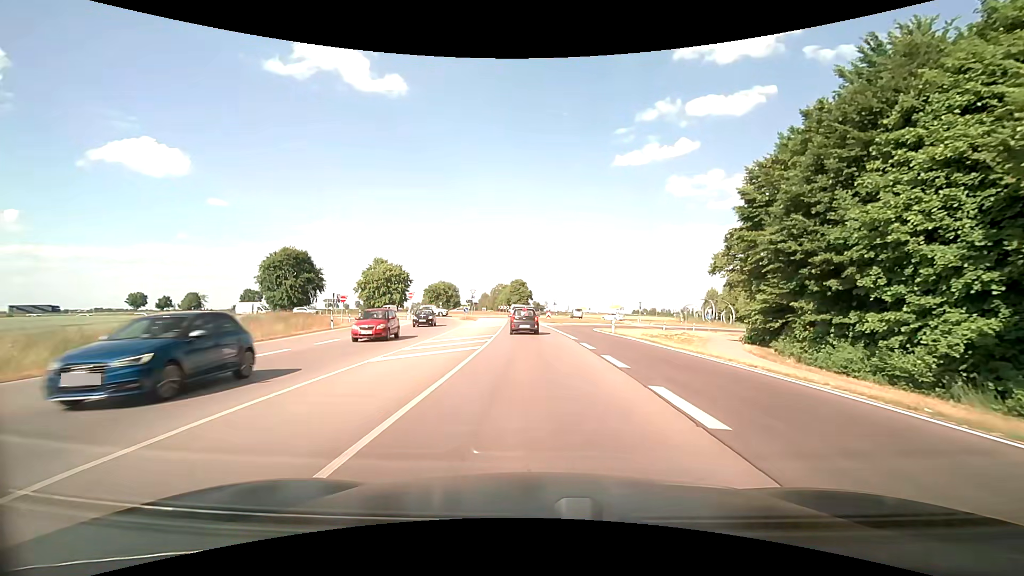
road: secondary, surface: asphalt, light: Day
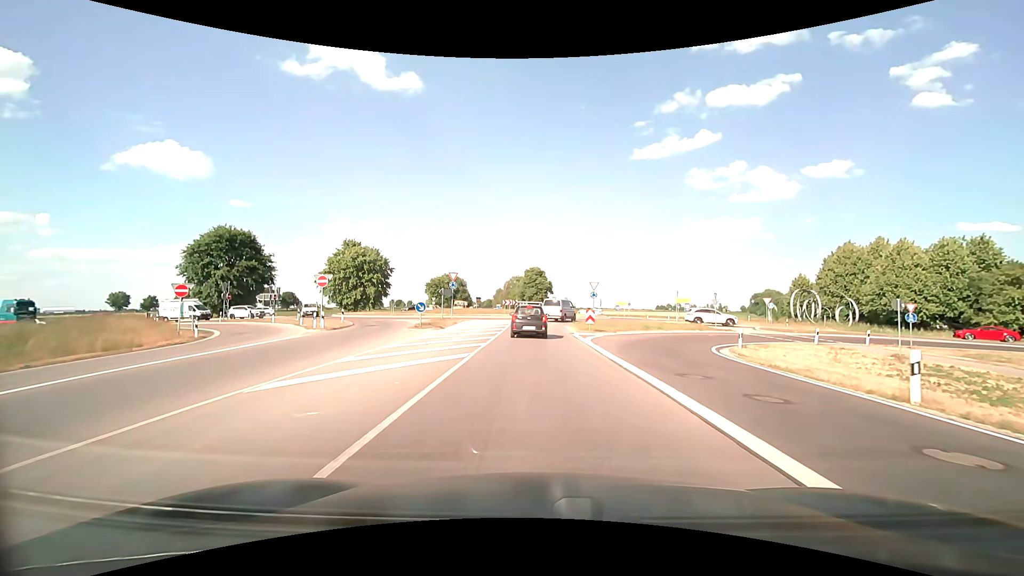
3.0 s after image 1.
(-0.6, +29.2) m; -2°
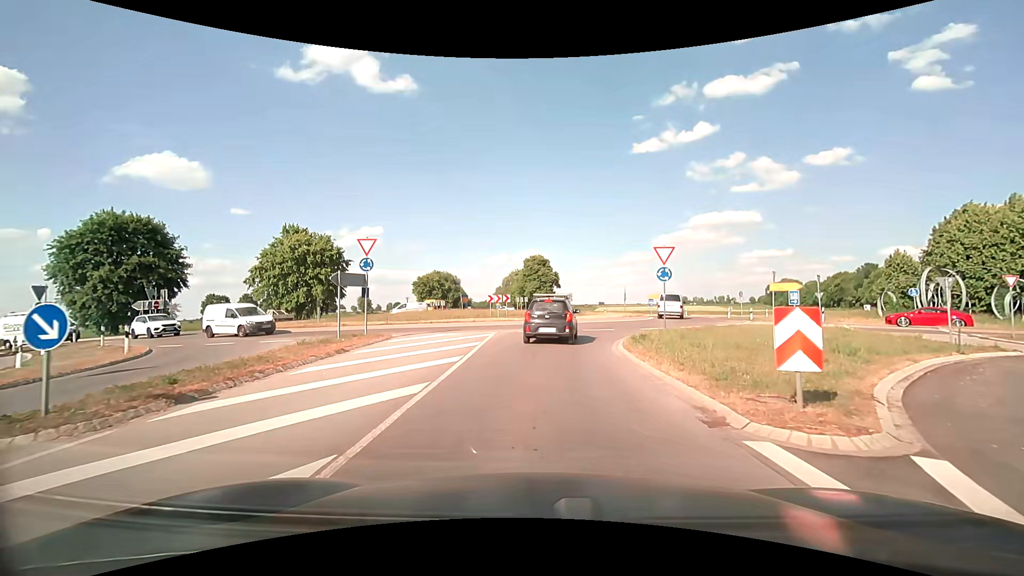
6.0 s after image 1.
(-0.3, +21.5) m; -1°
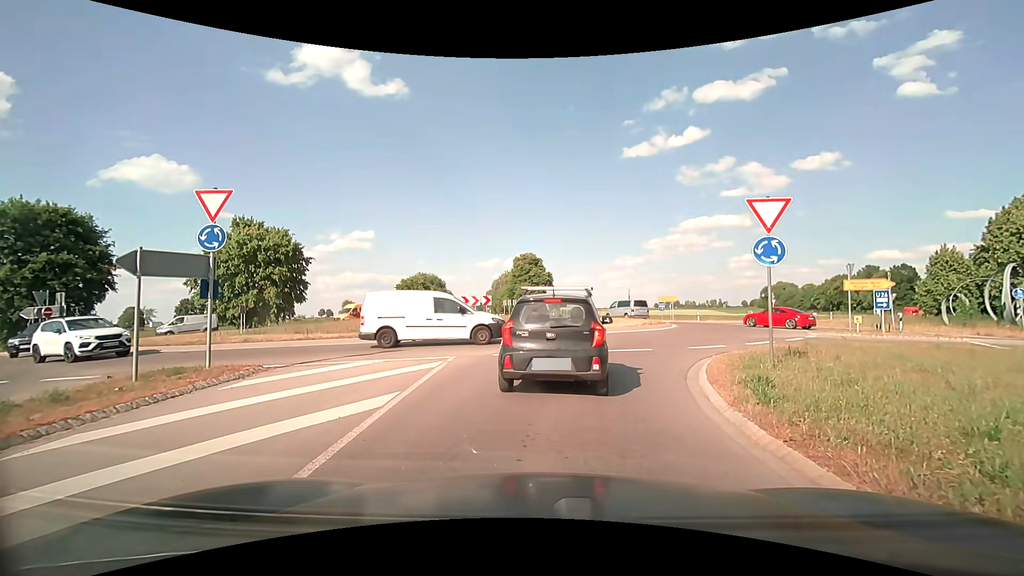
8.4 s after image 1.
(+0.1, +8.6) m; +2°
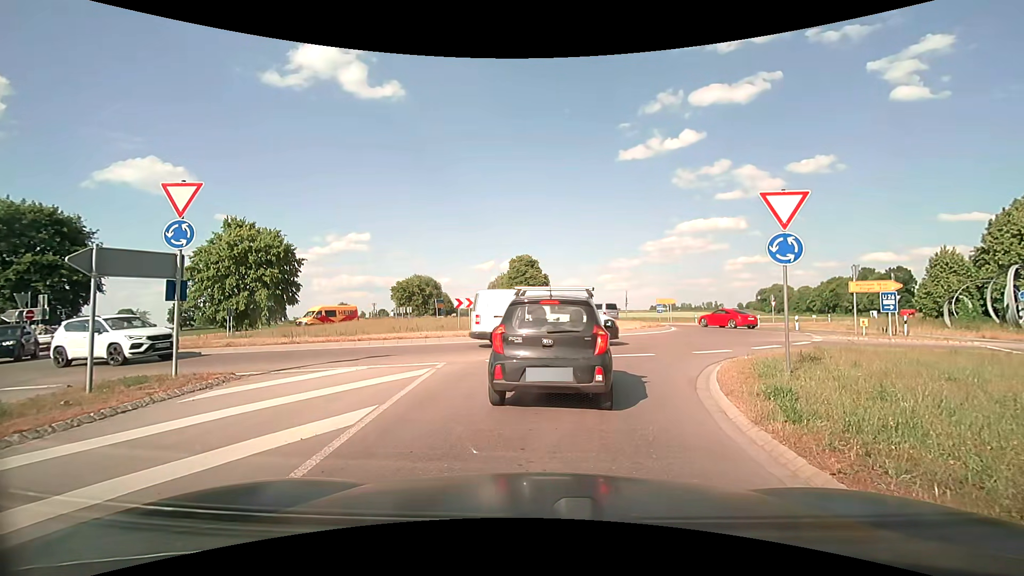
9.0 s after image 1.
(0.0, +0.8) m; 0°
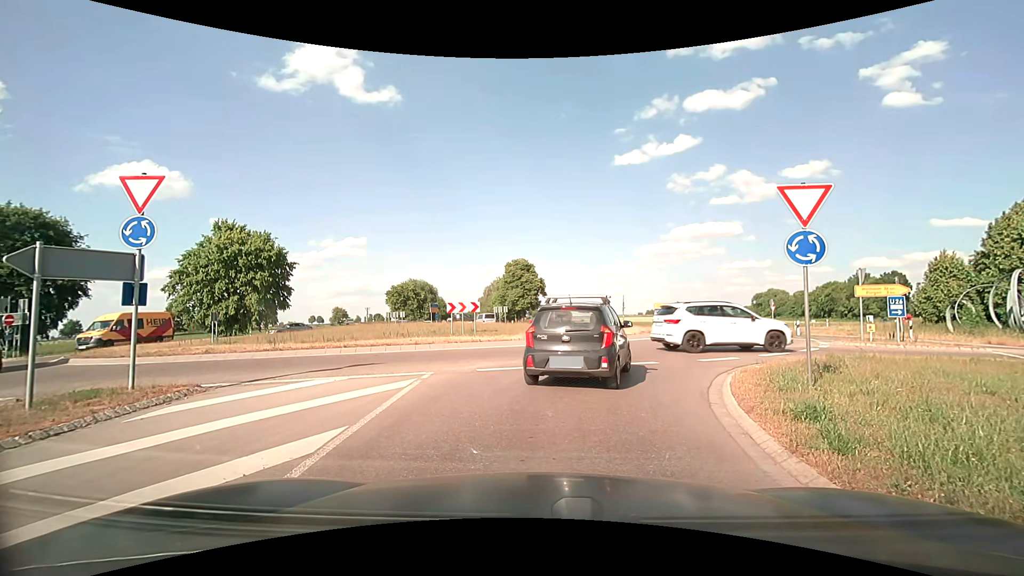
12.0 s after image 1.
(0.0, +0.9) m; 0°
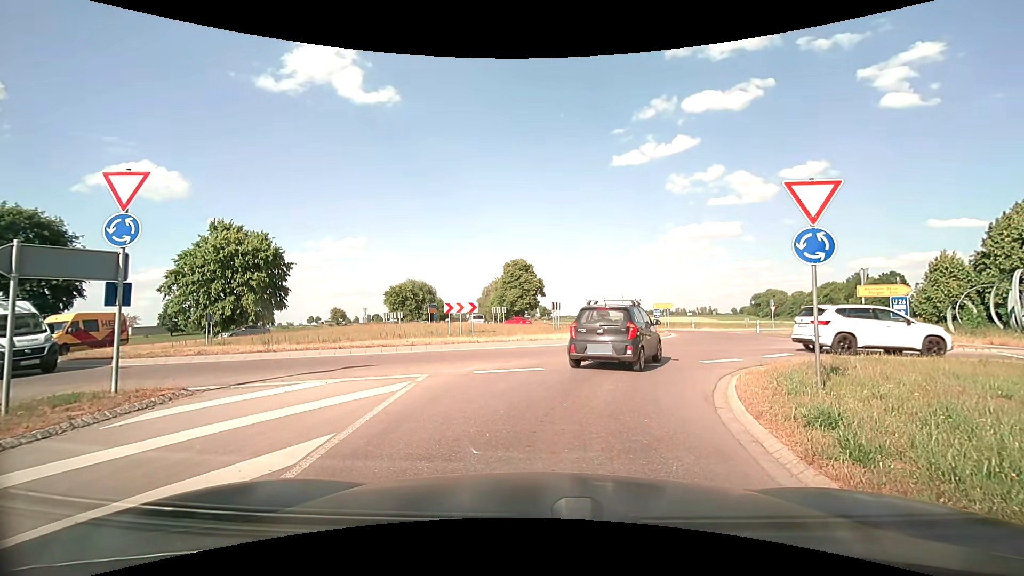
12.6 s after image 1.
(0.0, +0.3) m; 0°
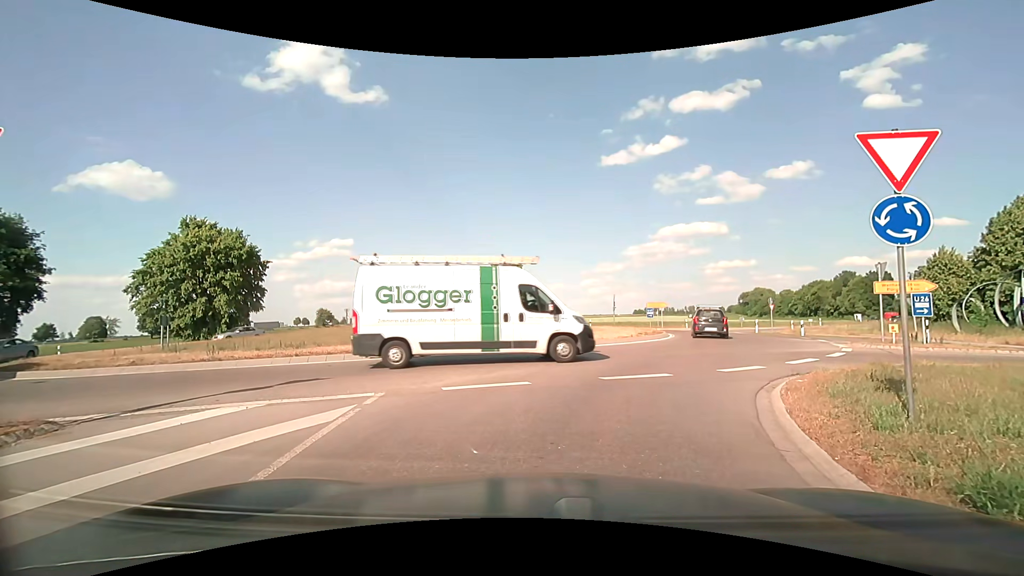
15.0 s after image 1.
(0.0, +2.3) m; 0°
